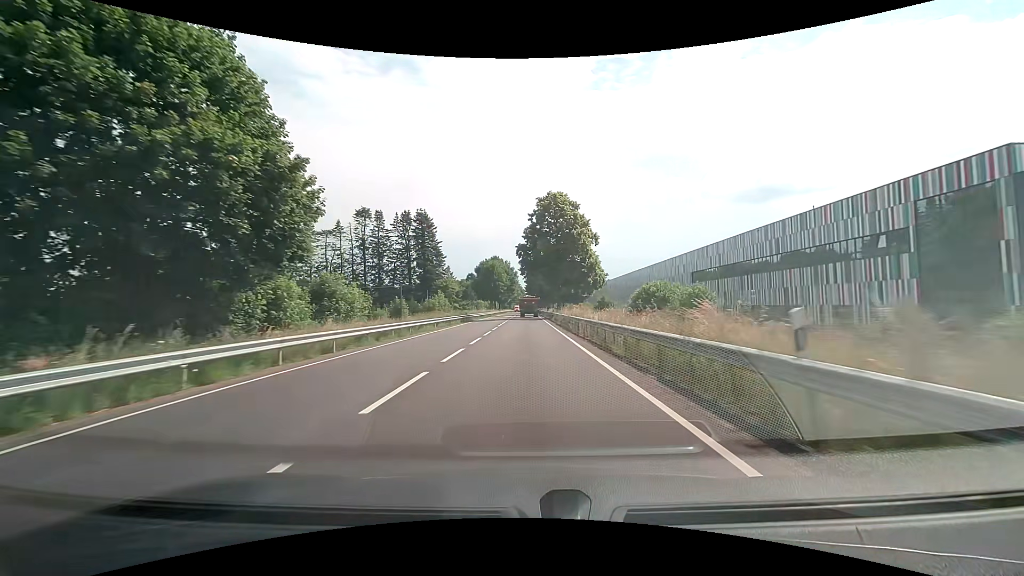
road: primary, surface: asphalt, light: Day
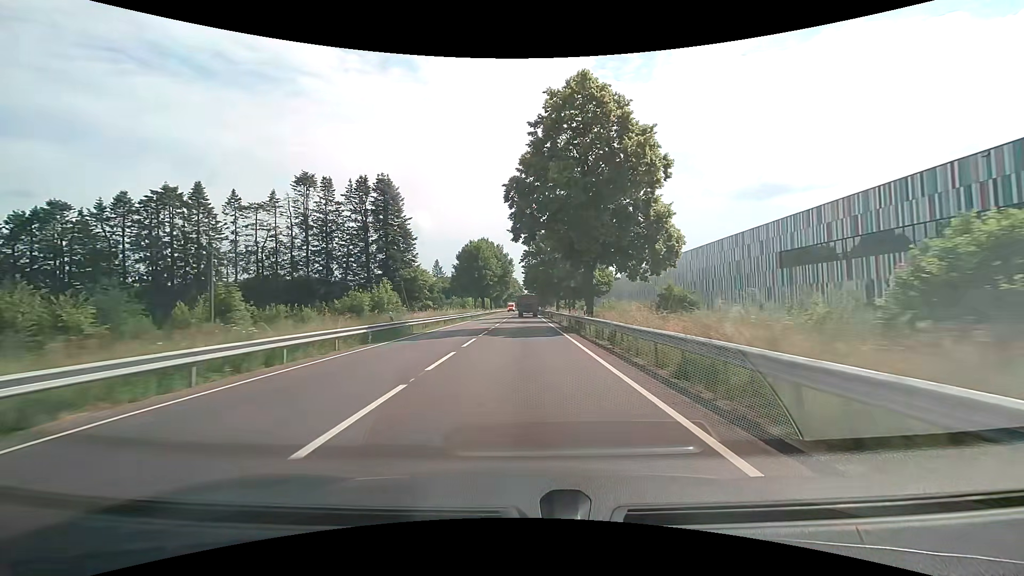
(0.0, +31.9) m; 0°
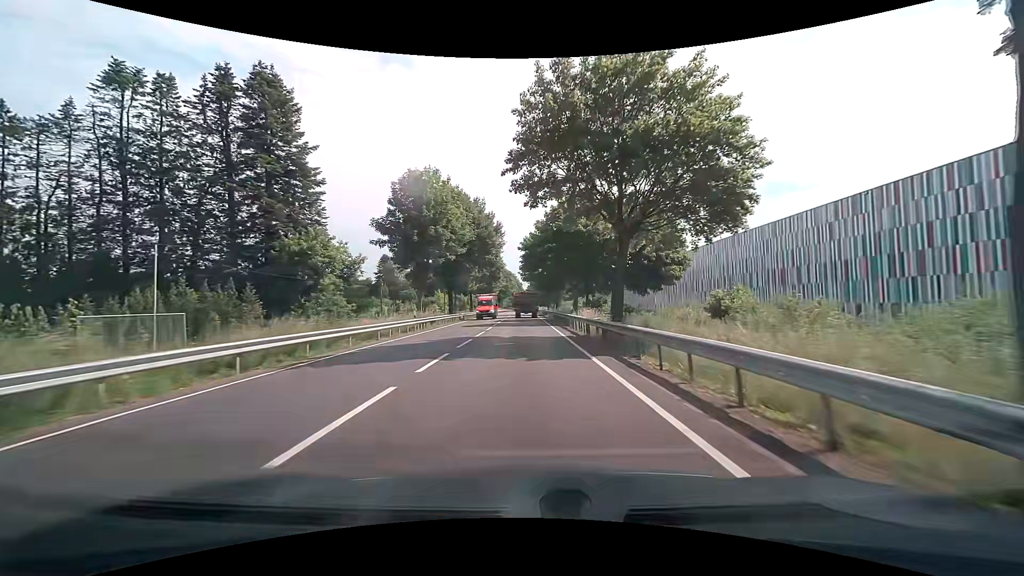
(+0.1, +42.3) m; 0°
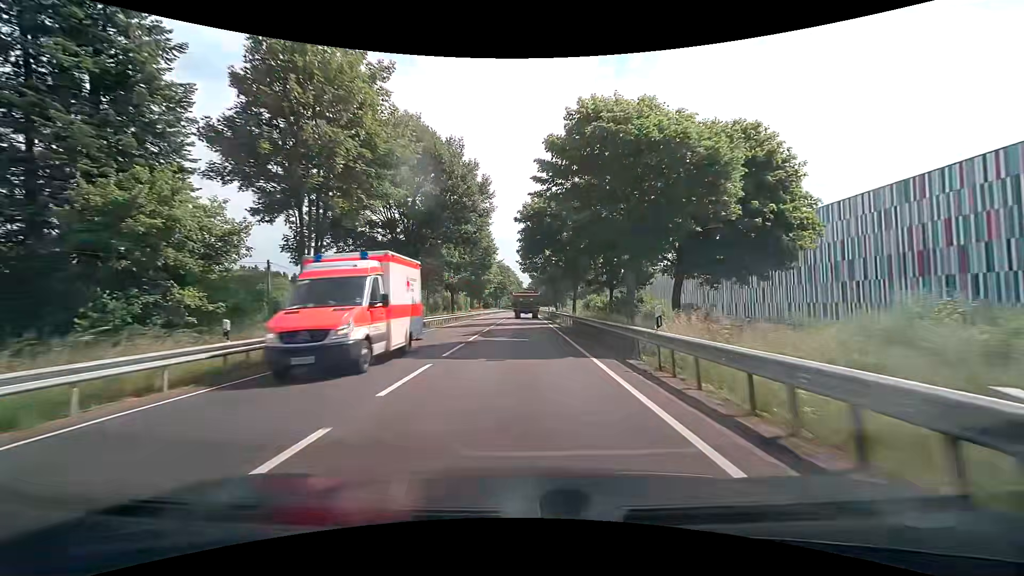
(-0.1, +20.5) m; 0°
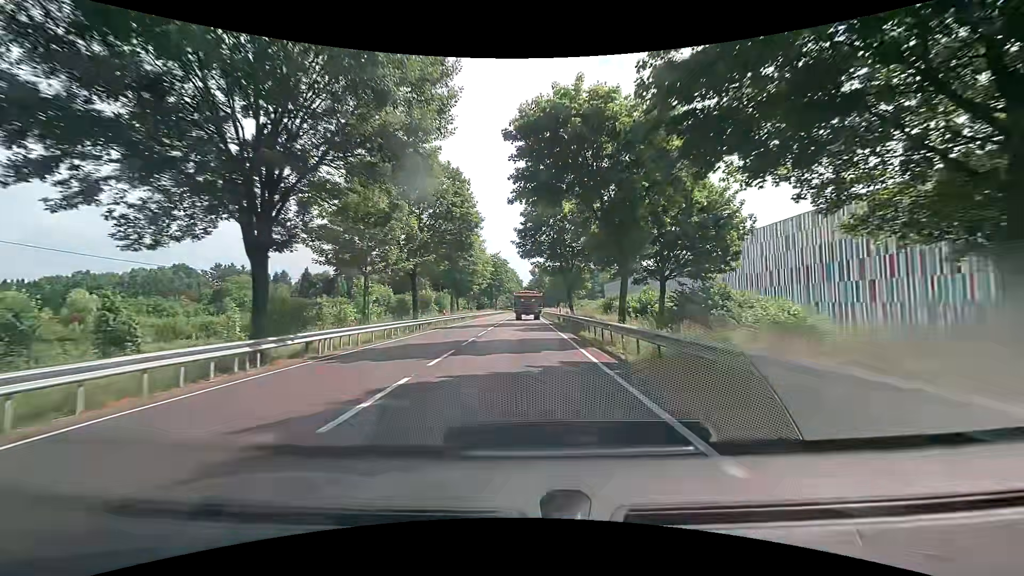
(0.0, +20.0) m; +1°
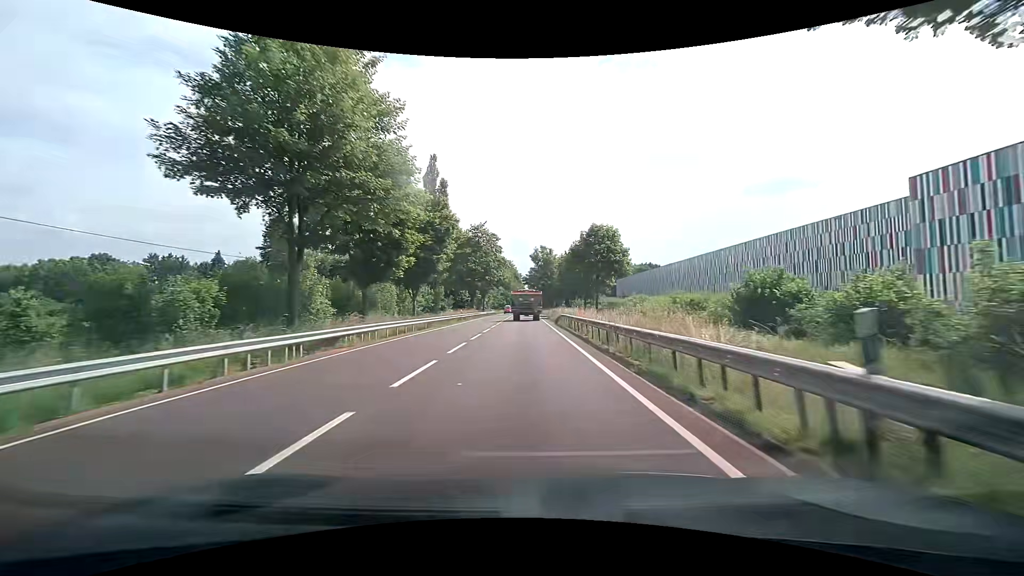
(-0.3, +38.9) m; 0°
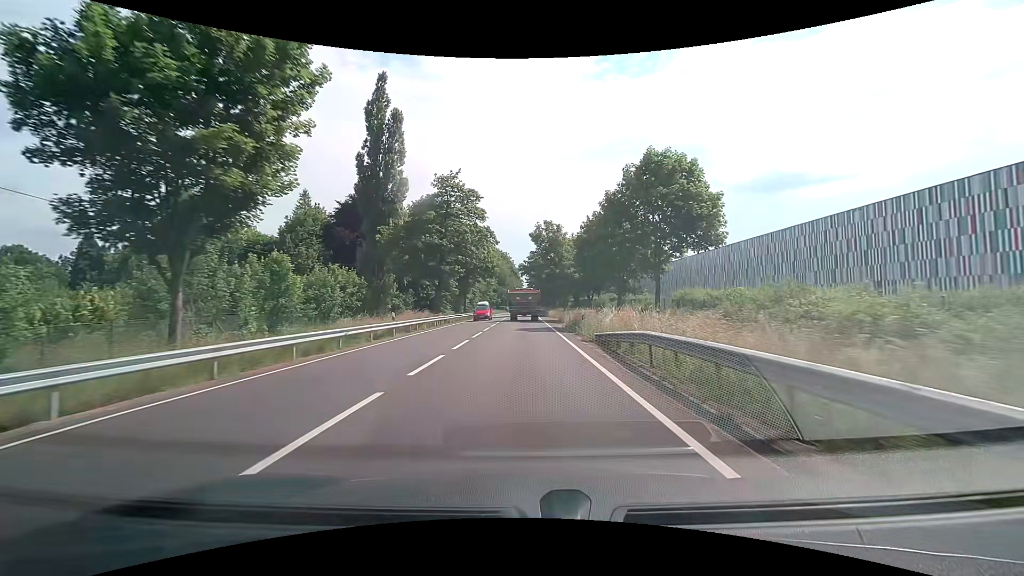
(-0.4, +28.4) m; -1°
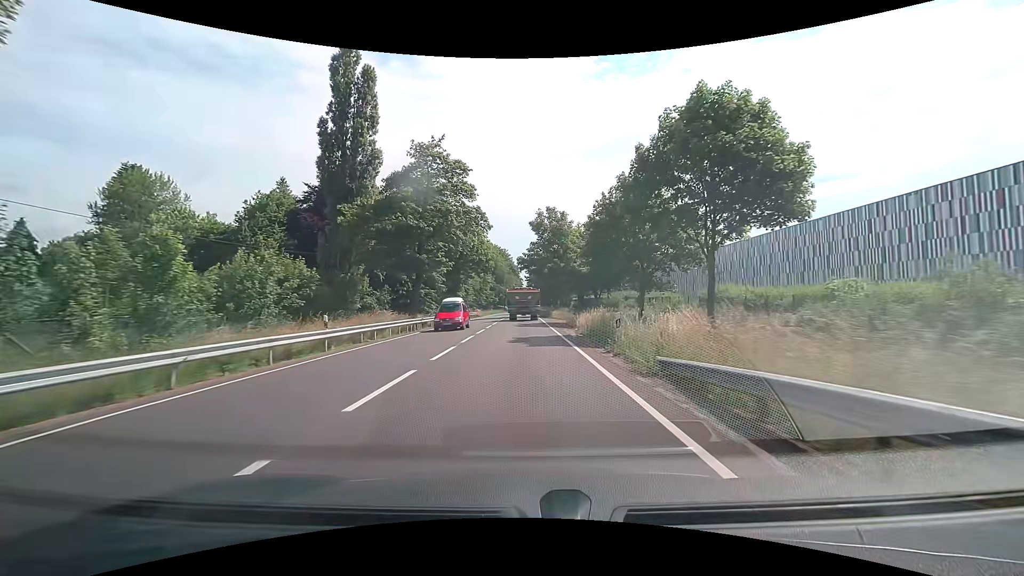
(0.0, +9.4) m; 0°
(0, +10) (0, +20) (0, +30) (0, +40) (0, +50) (0, +60) (0, +70) (0, +80) (0, +90) (0, +100) m
